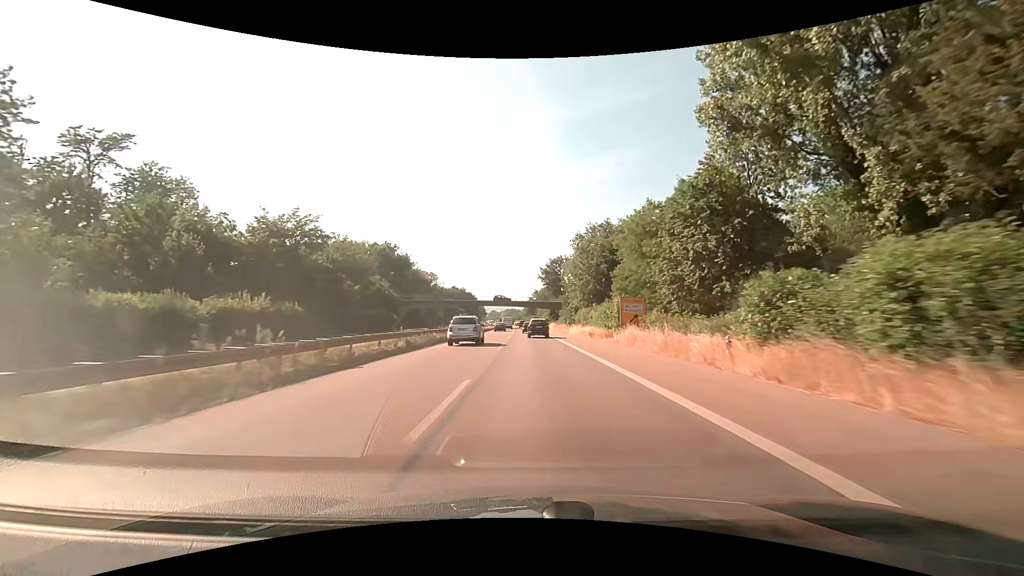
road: trunk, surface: asphalt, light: Day
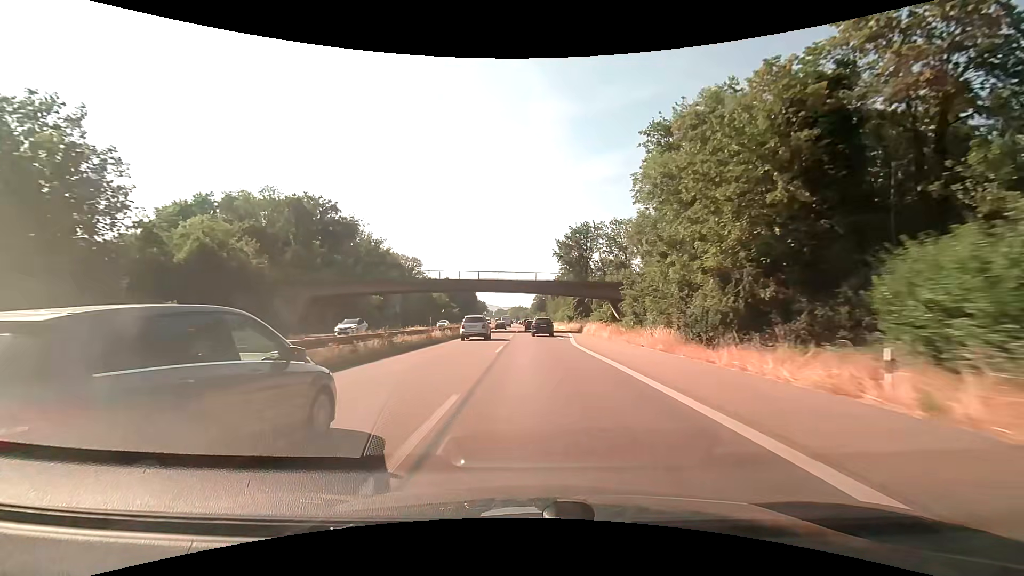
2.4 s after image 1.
(-0.5, +57.6) m; -1°
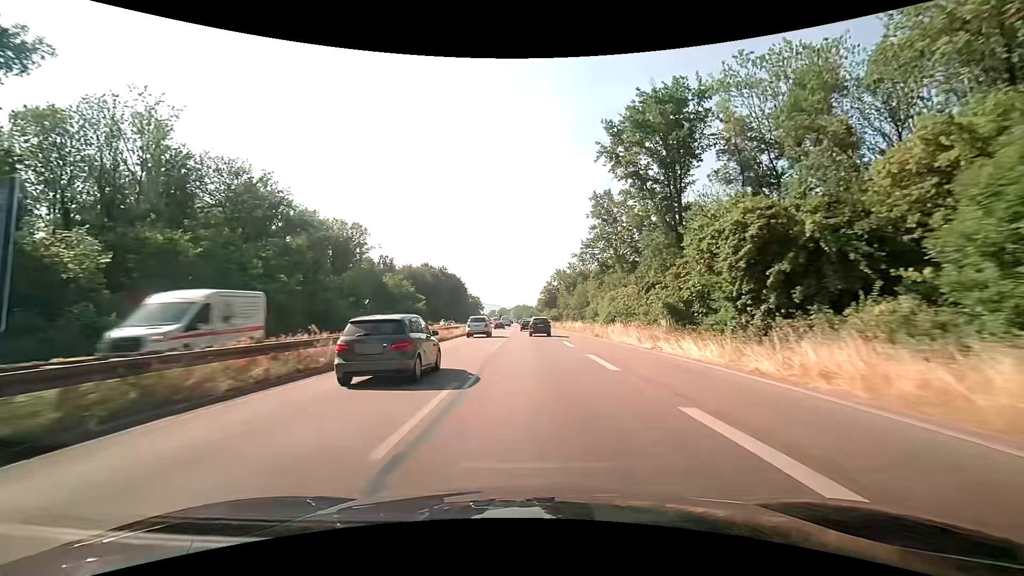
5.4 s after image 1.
(-0.3, +71.3) m; 0°
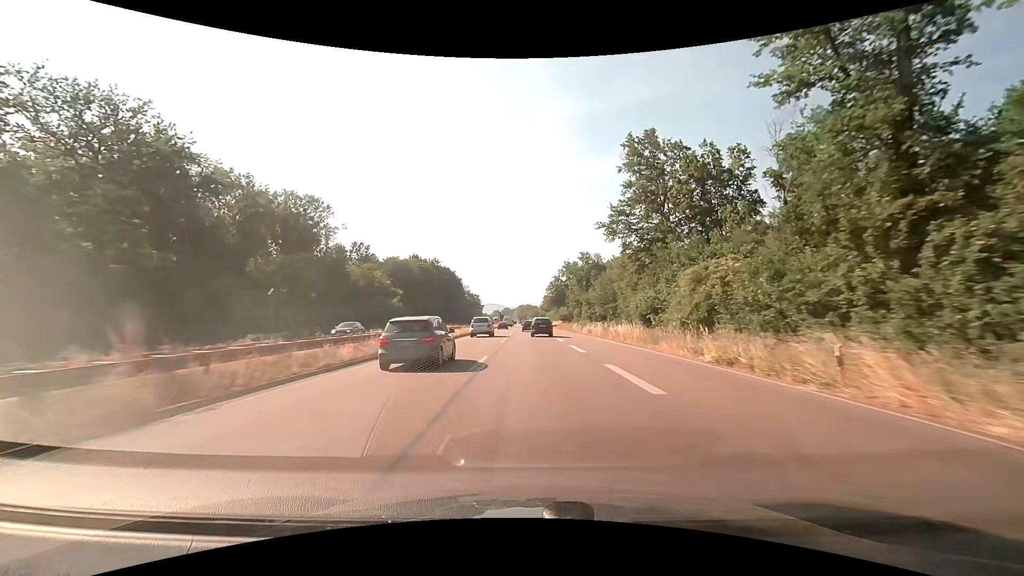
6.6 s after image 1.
(-0.3, +28.4) m; -1°
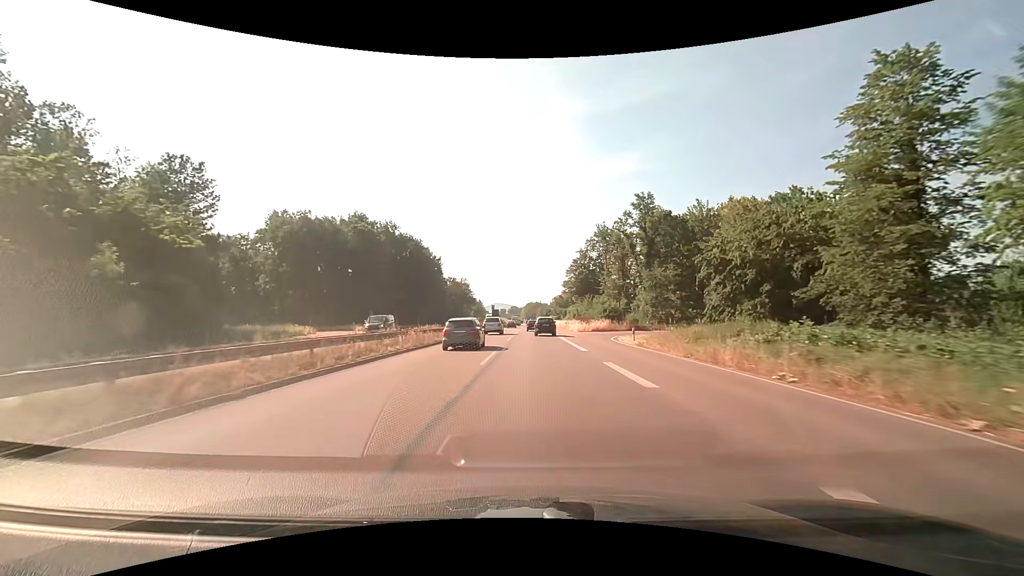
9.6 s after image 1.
(-0.6, +71.0) m; -1°
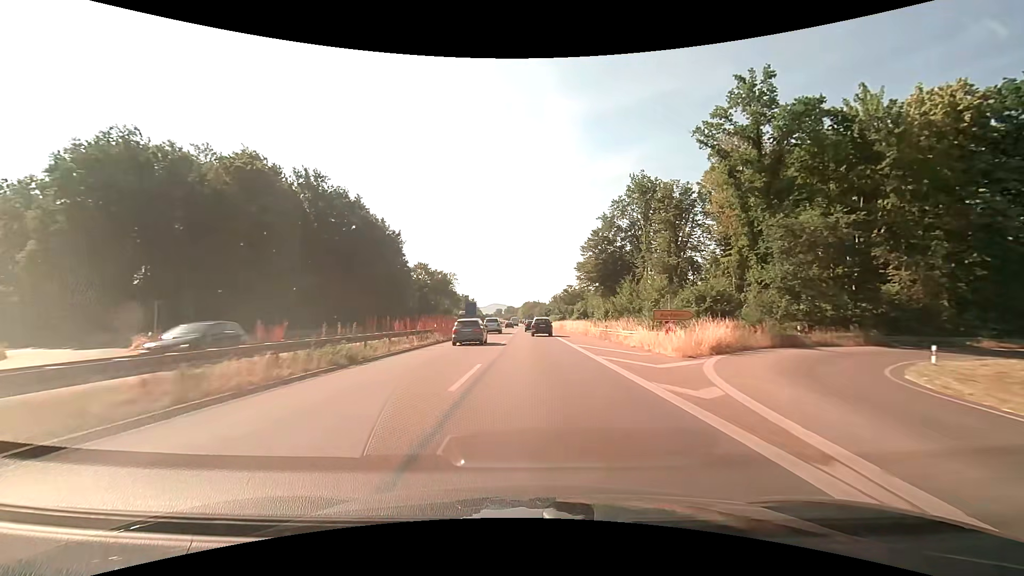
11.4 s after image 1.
(+0.1, +42.3) m; 0°
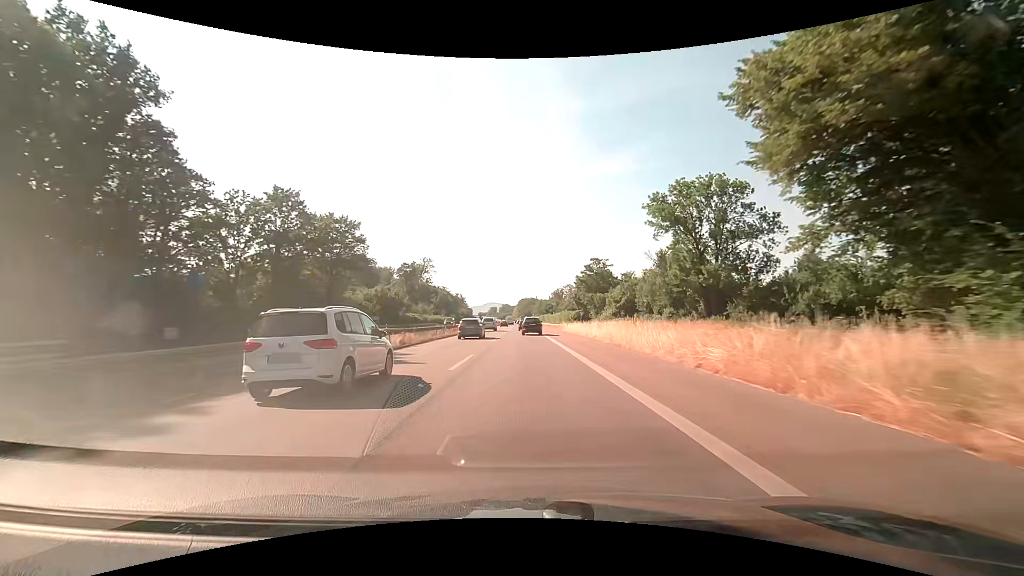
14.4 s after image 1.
(+0.3, +69.5) m; 0°
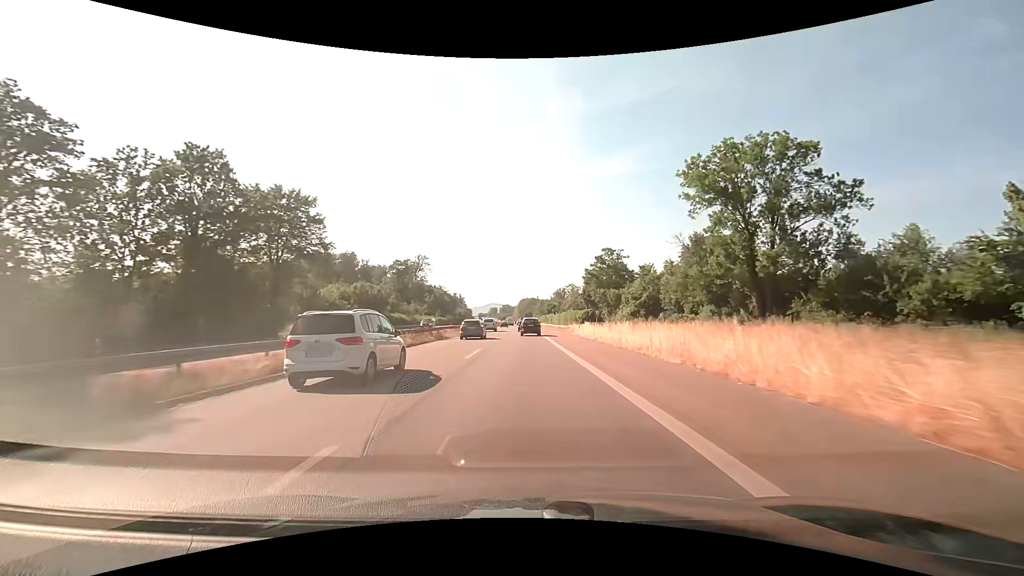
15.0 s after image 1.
(0.0, +13.9) m; 0°
(0, +10) (0, +20) (0, +30) (0, +40) (-1, +50) (-1, +60) (-1, +70) (-1, +80) (-1, +90) (-1, +100) m
